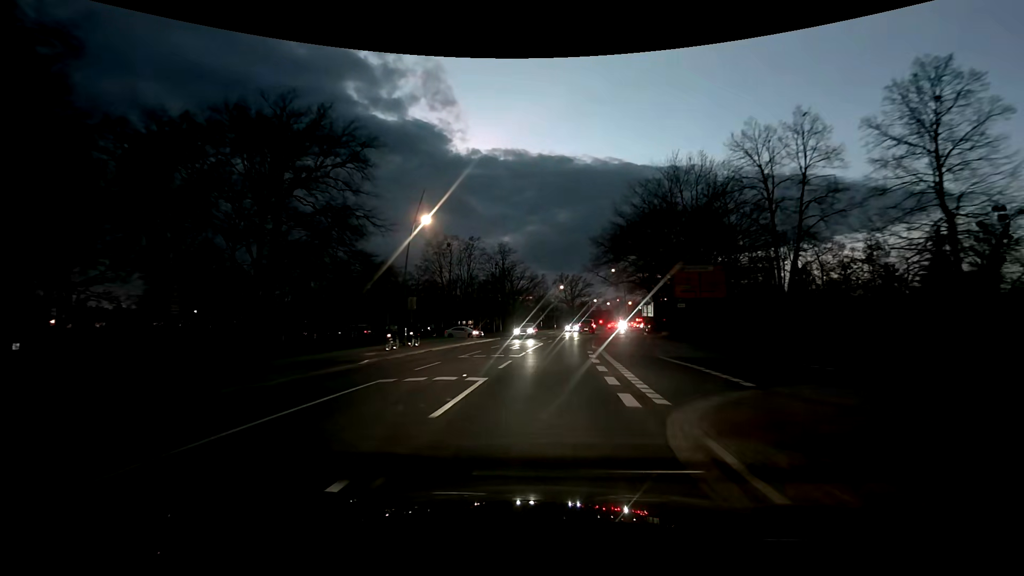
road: tertiary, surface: asphalt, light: Dusk
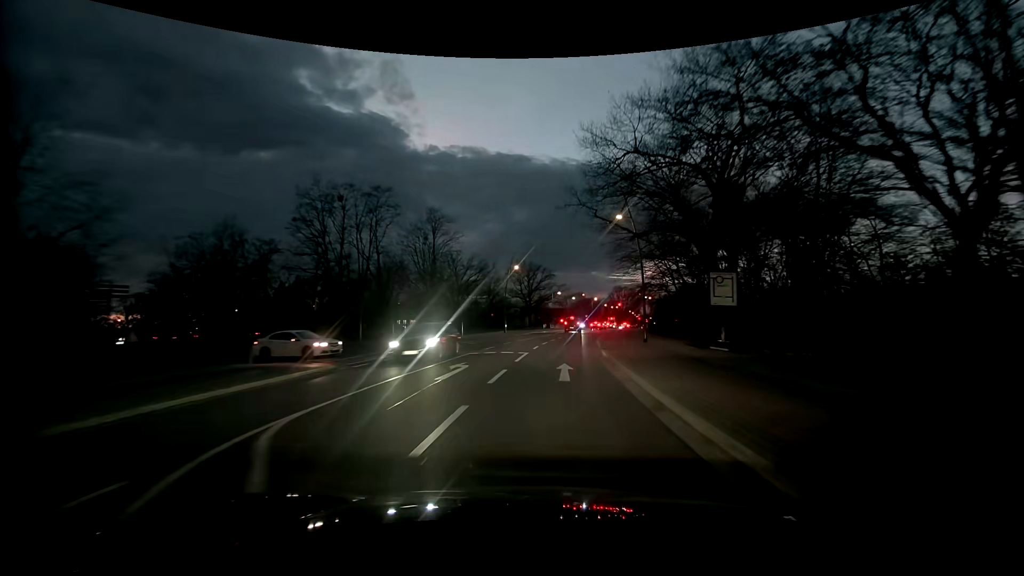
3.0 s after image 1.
(+1.5, +33.1) m; +5°
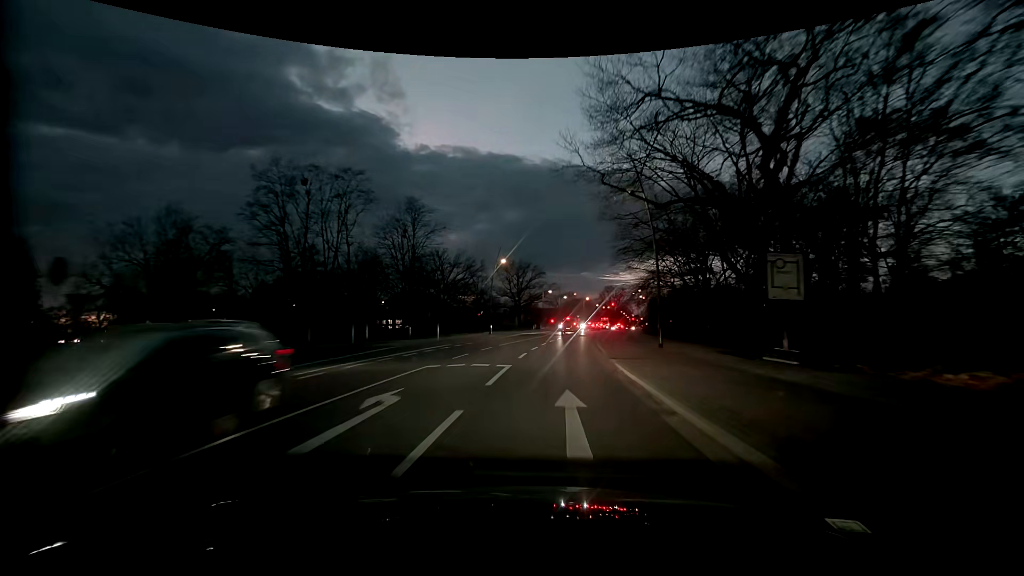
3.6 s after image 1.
(+0.1, +6.6) m; +1°
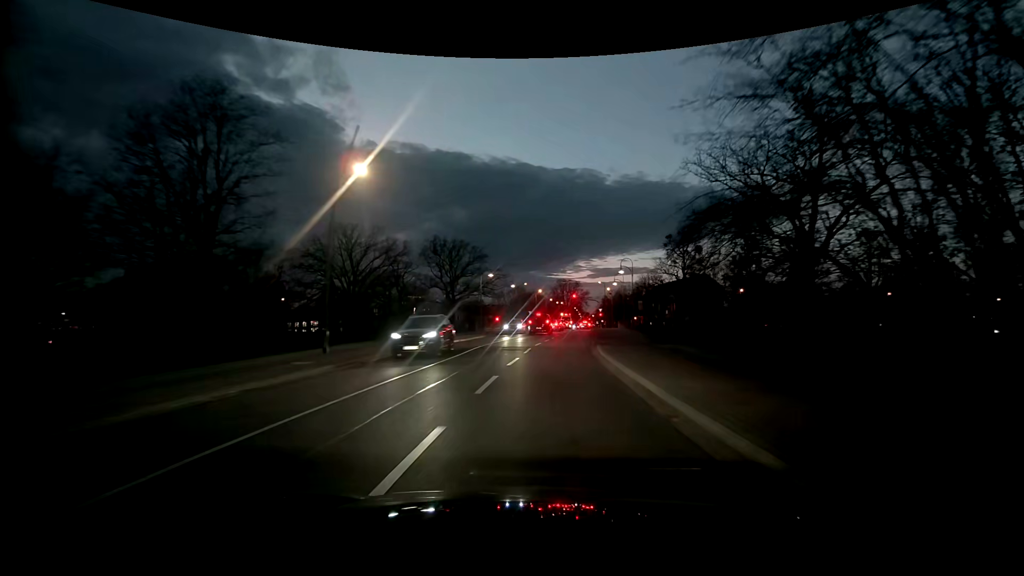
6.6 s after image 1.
(+1.7, +33.4) m; +6°
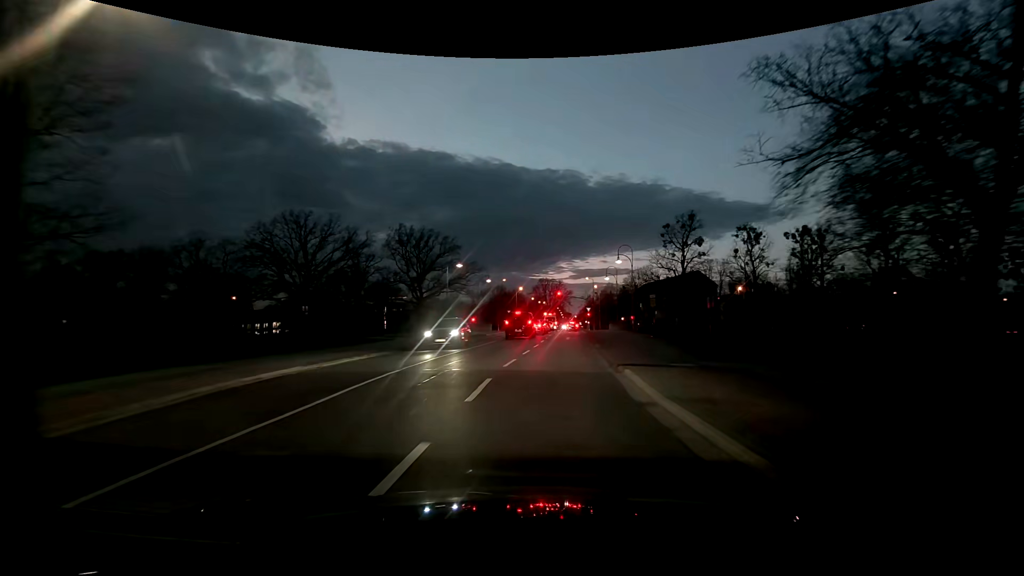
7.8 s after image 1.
(+0.2, +12.6) m; +2°
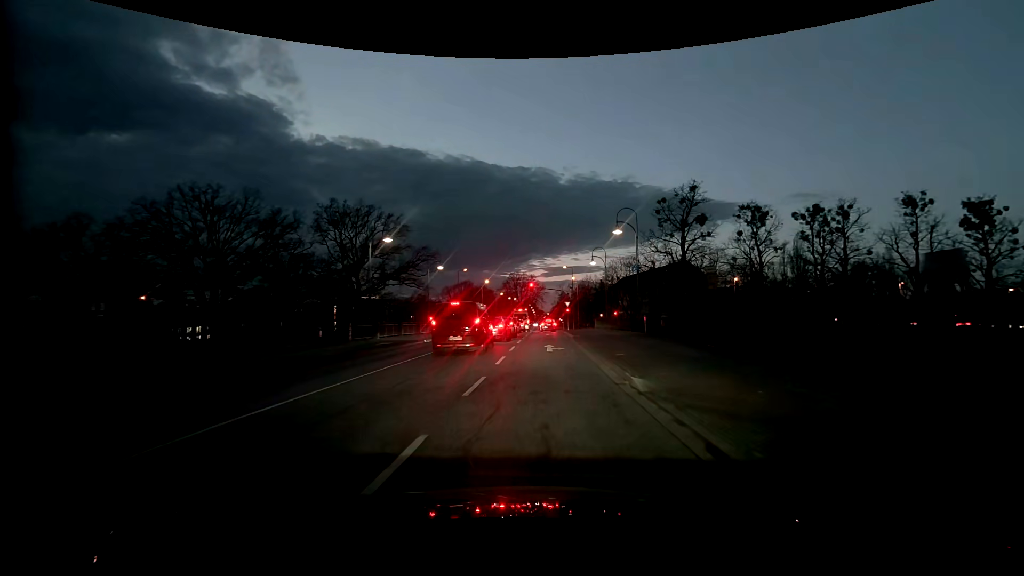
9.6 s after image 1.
(+0.5, +17.3) m; +3°
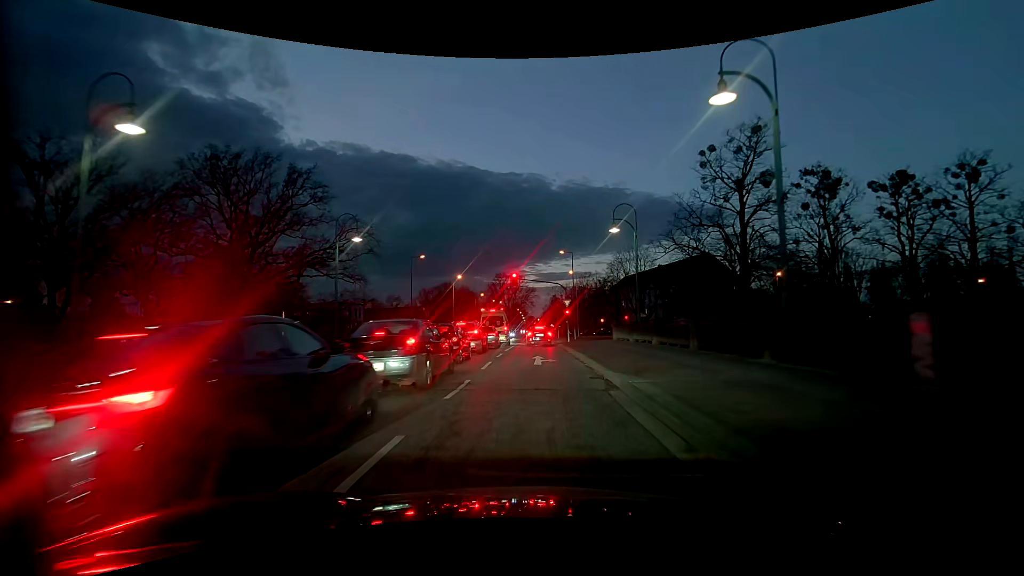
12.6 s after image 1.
(+0.5, +23.7) m; +2°
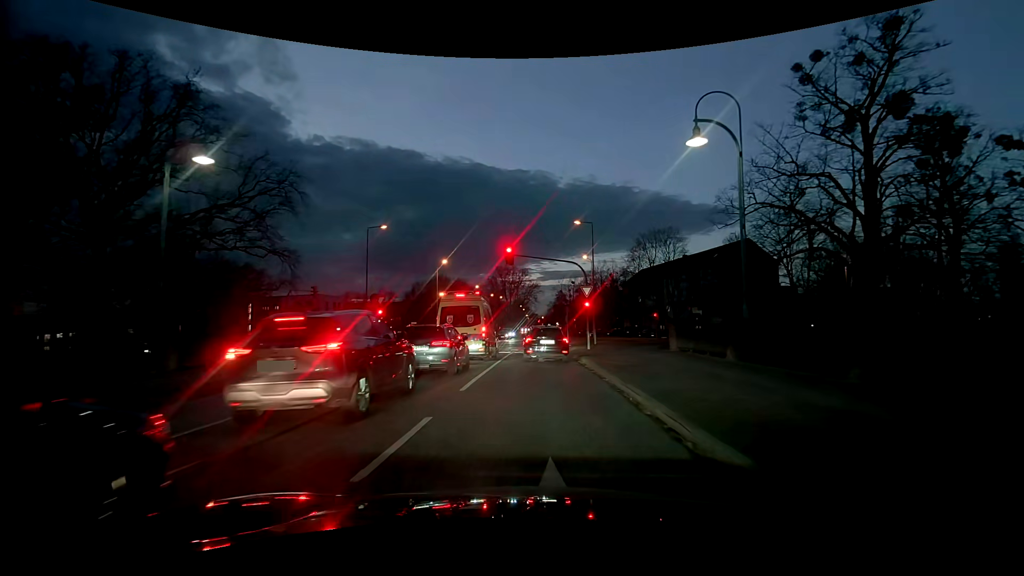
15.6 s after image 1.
(-0.3, +16.3) m; -1°
